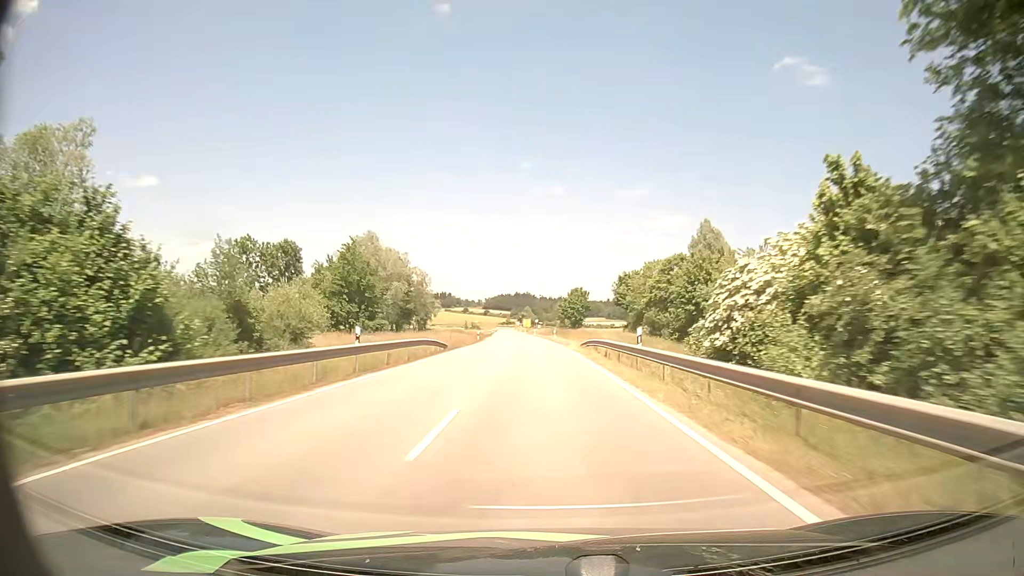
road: tertiary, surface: asphalt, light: Day
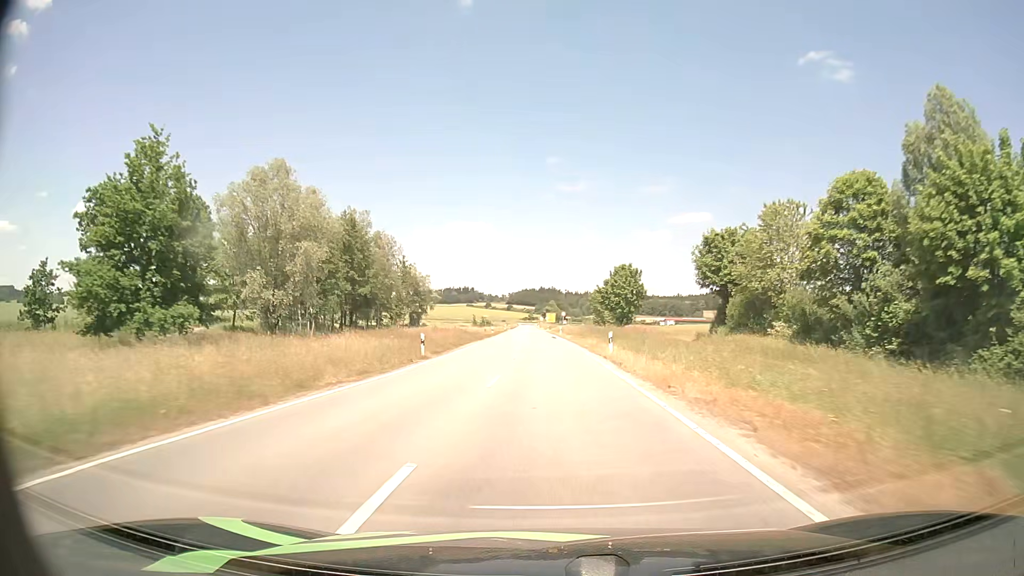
(-0.6, +40.7) m; -2°
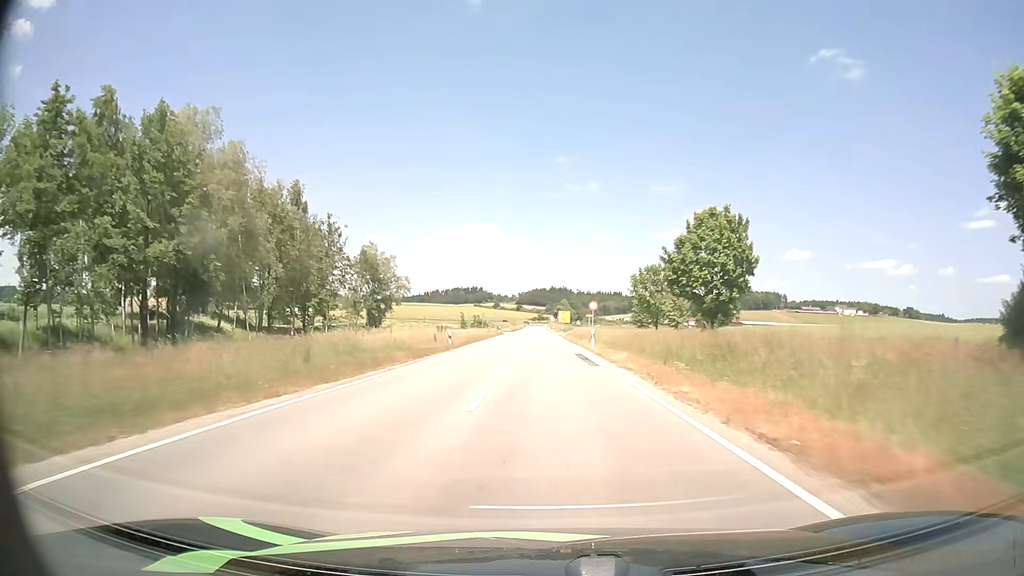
(-0.3, +40.8) m; -1°
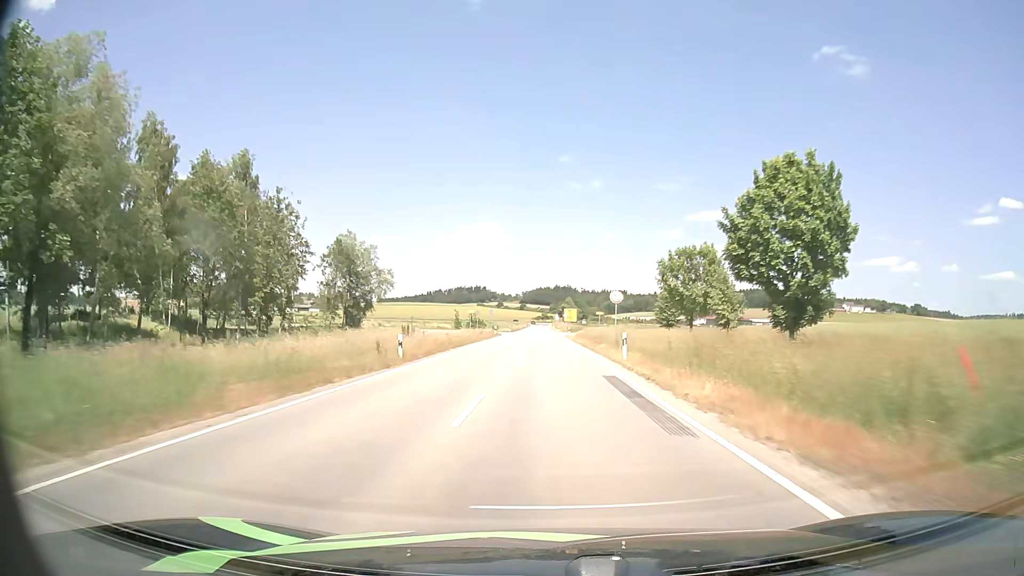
(-0.1, +13.6) m; 0°
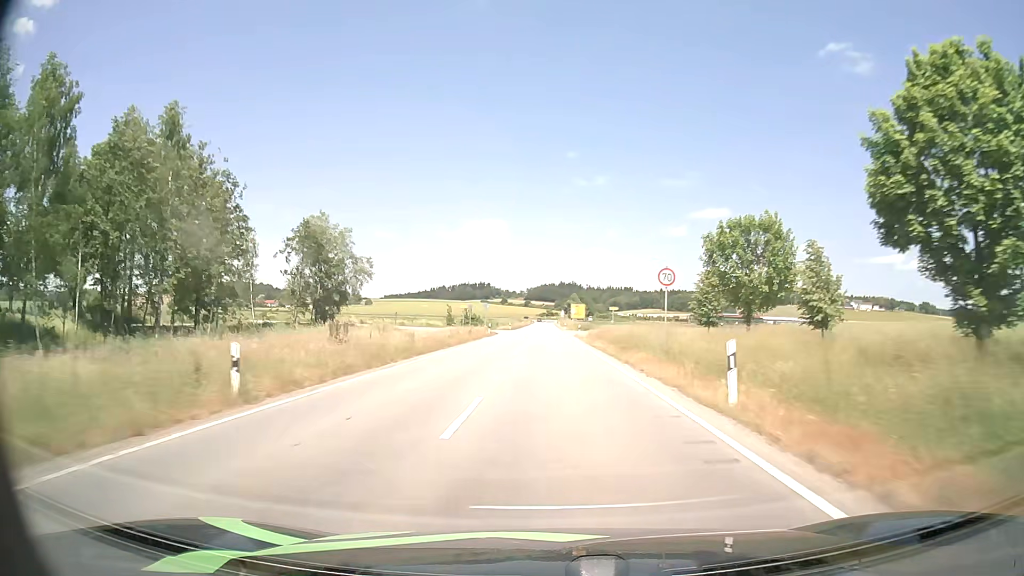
(-0.1, +13.2) m; -1°
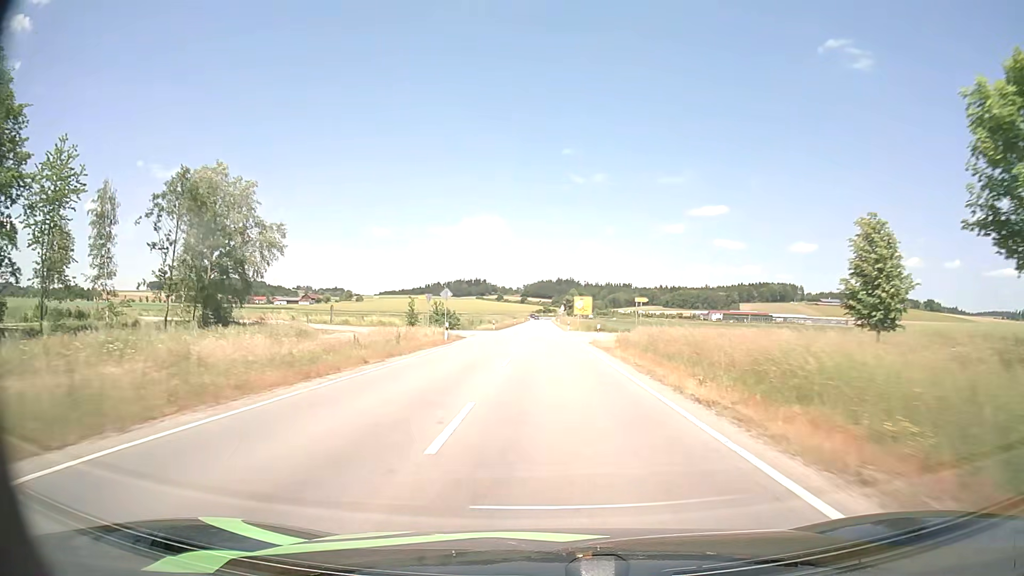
(0.0, +25.0) m; 0°
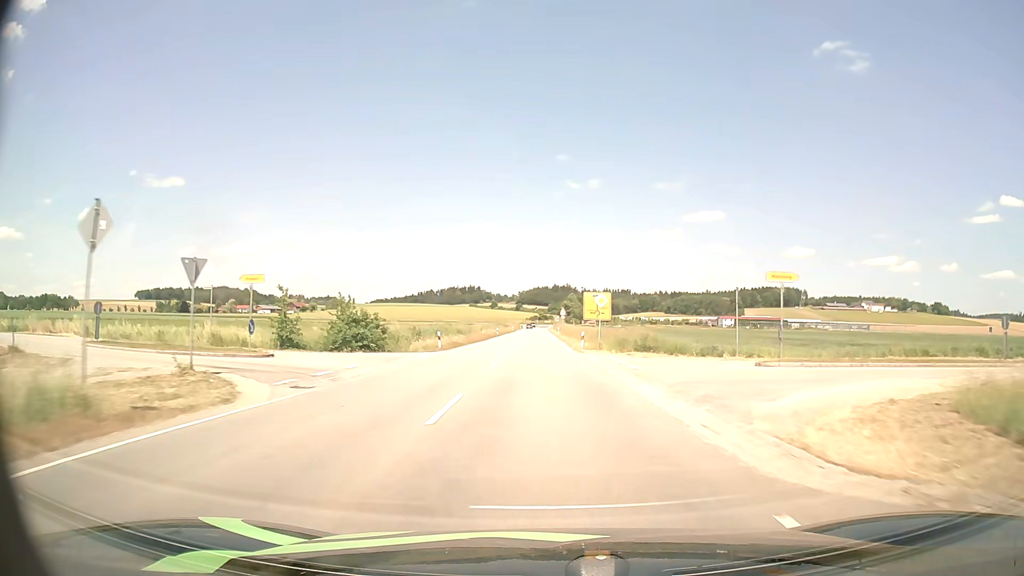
(+0.2, +33.8) m; 0°
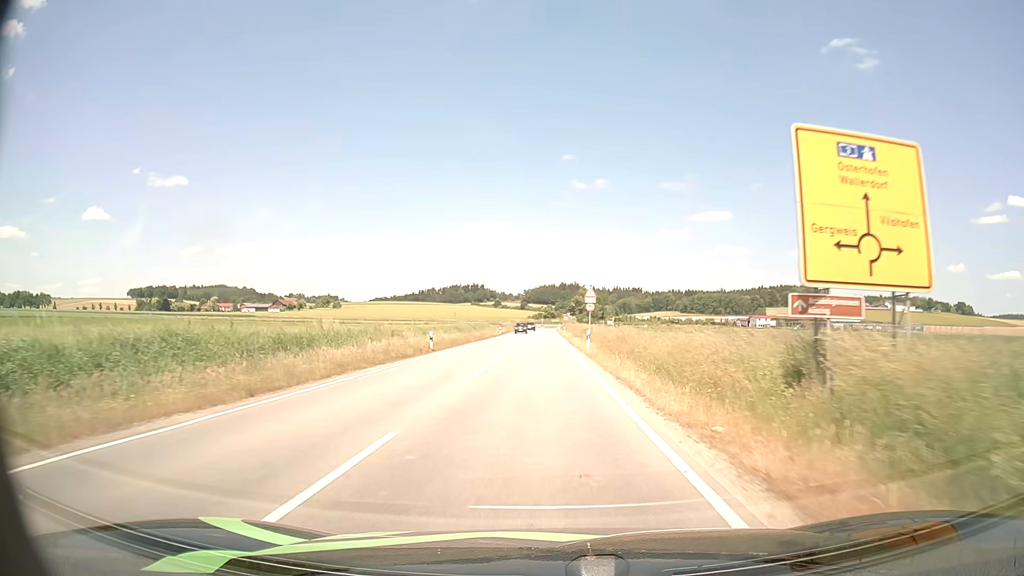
(-0.2, +53.4) m; -1°
(0, +10) (0, +20) (0, +30) (0, +40) (0, +50) (0, +60) (0, +70) (0, +80) (0, +90) (0, +100) m
